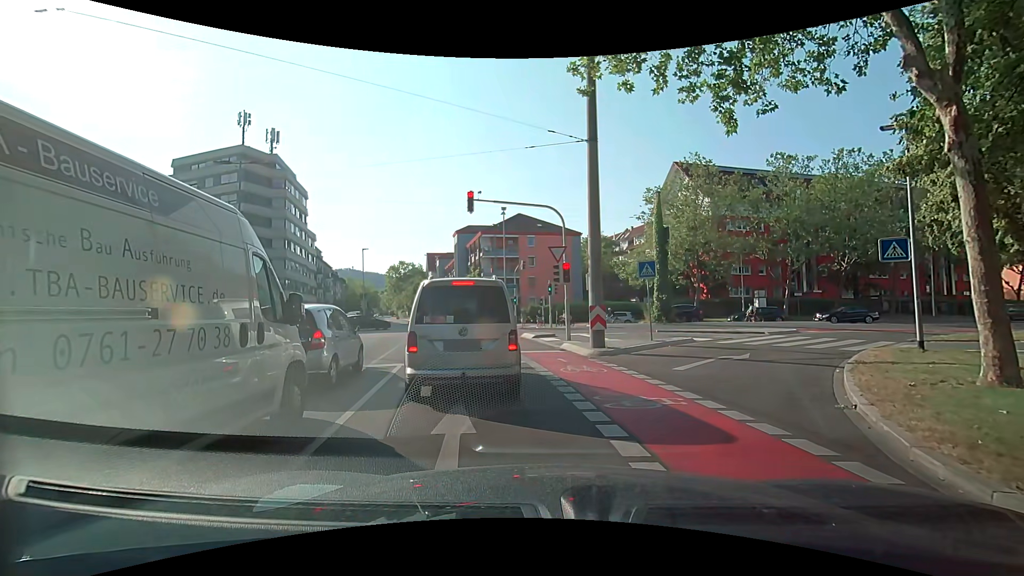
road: secondary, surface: asphalt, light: Day
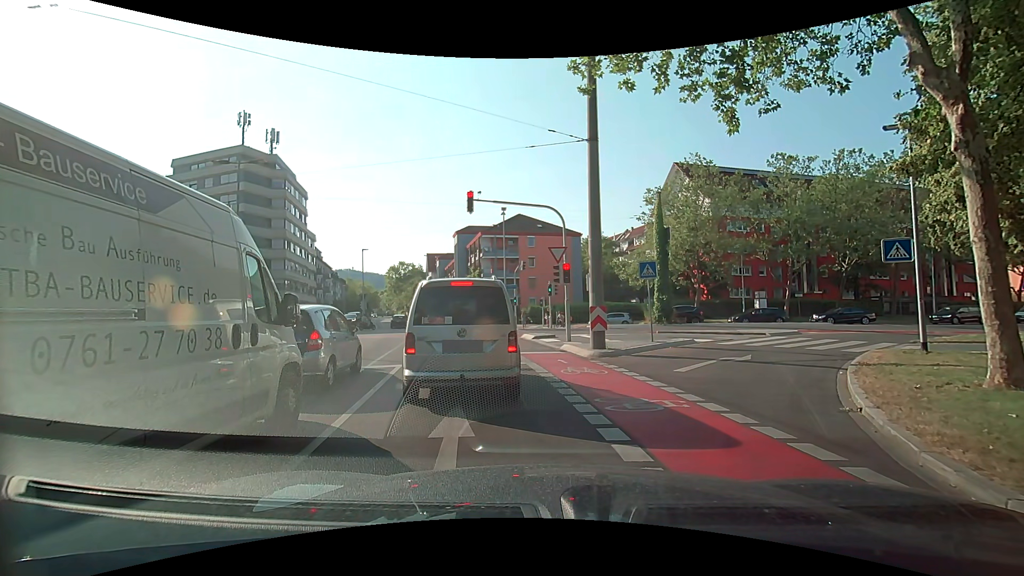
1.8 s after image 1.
(0.0, +0.2) m; 0°
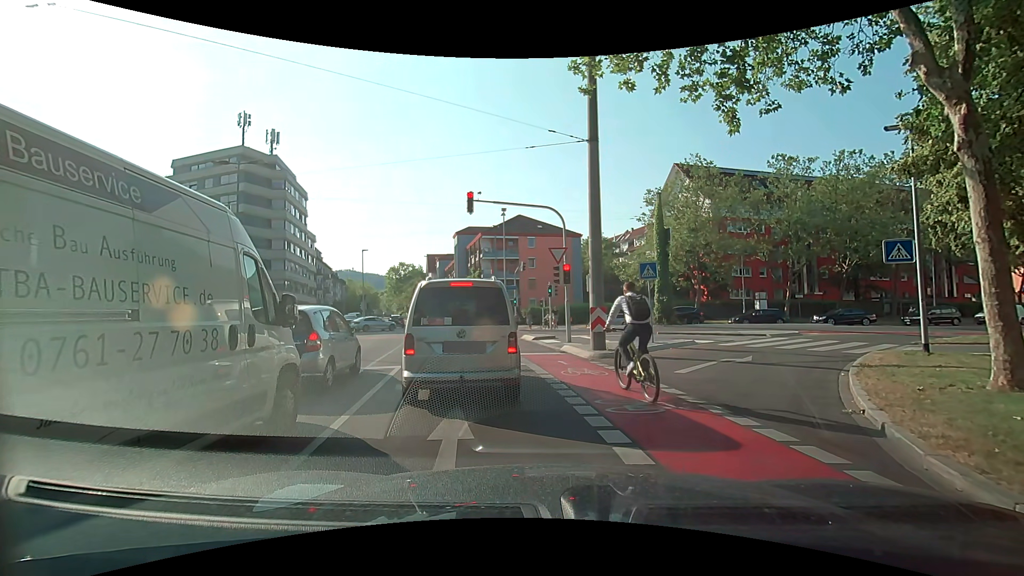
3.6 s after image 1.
(0.0, 0.0) m; 0°
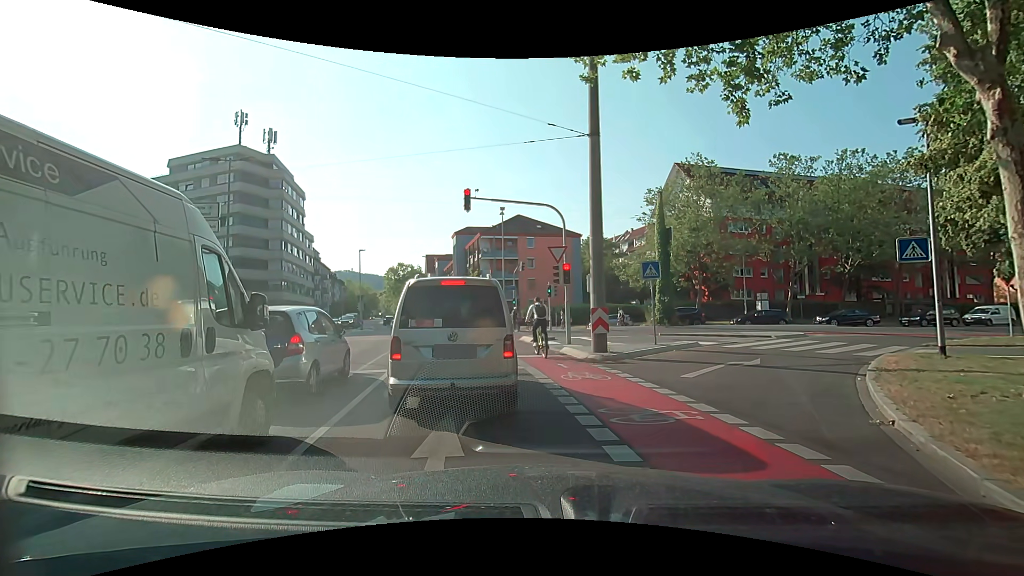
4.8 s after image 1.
(0.0, +0.6) m; 0°
